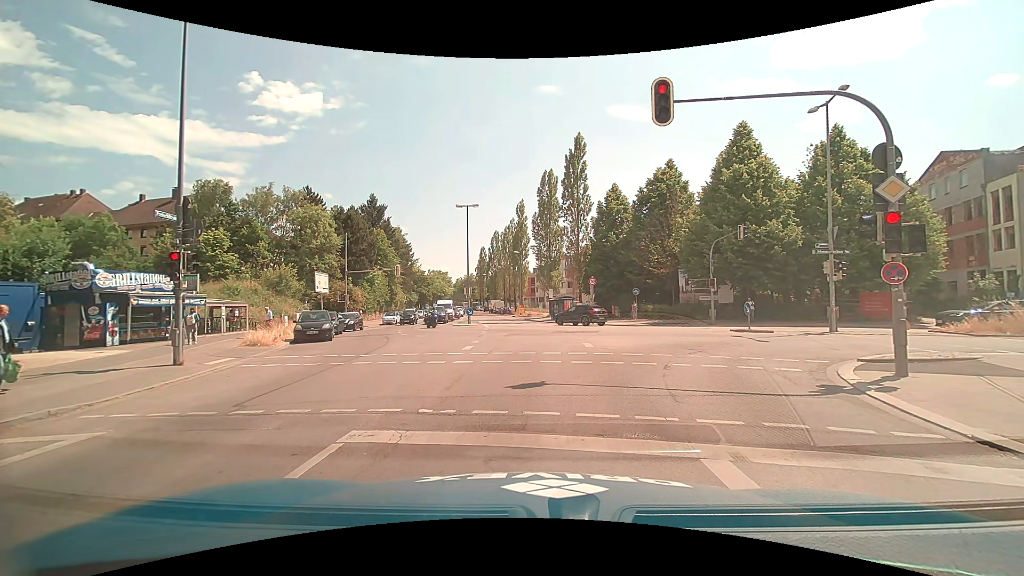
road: tertiary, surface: asphalt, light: Day
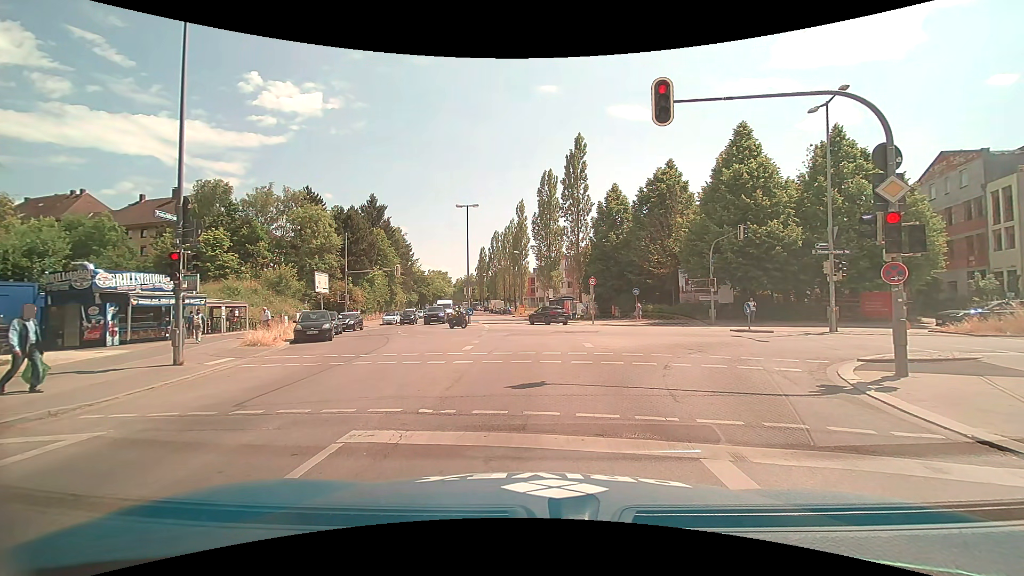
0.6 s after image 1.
(0.0, 0.0) m; 0°
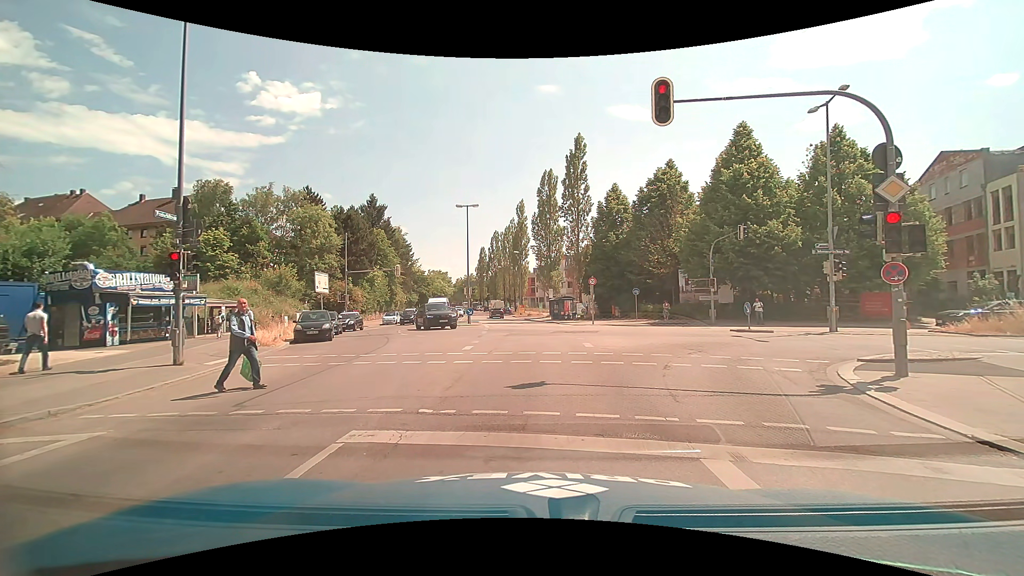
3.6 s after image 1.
(0.0, 0.0) m; 0°
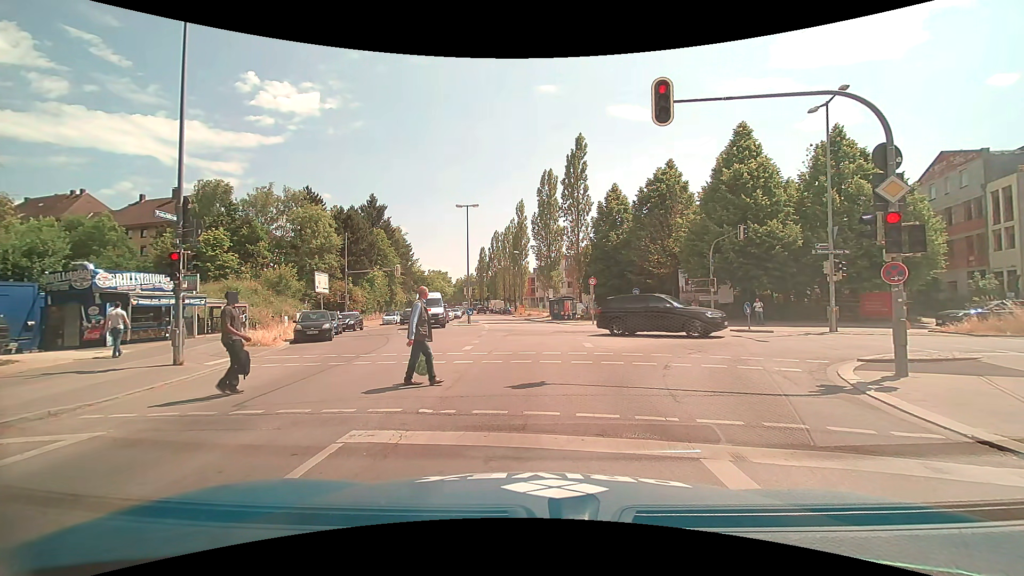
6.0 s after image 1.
(0.0, 0.0) m; 0°
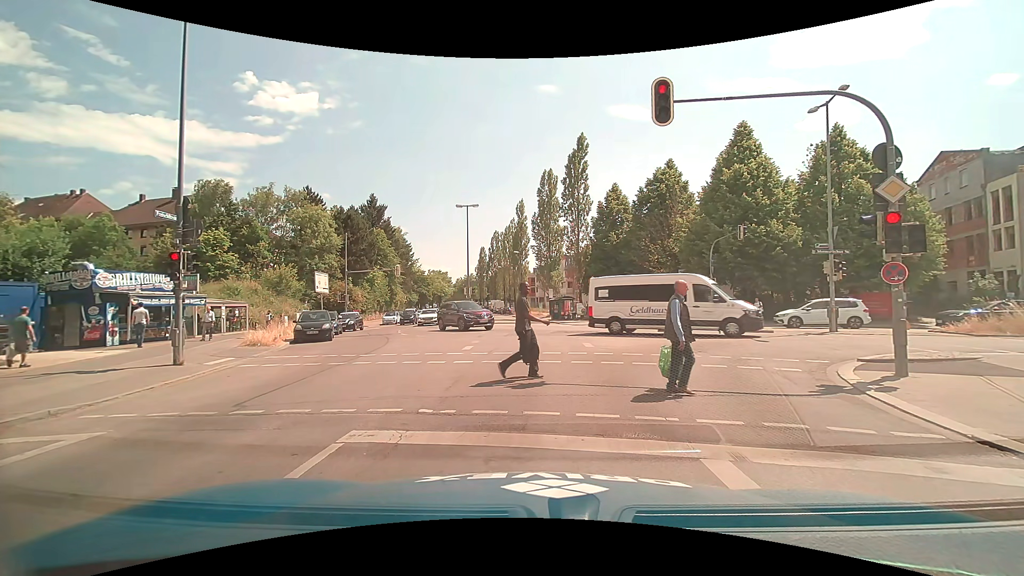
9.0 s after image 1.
(0.0, 0.0) m; 0°
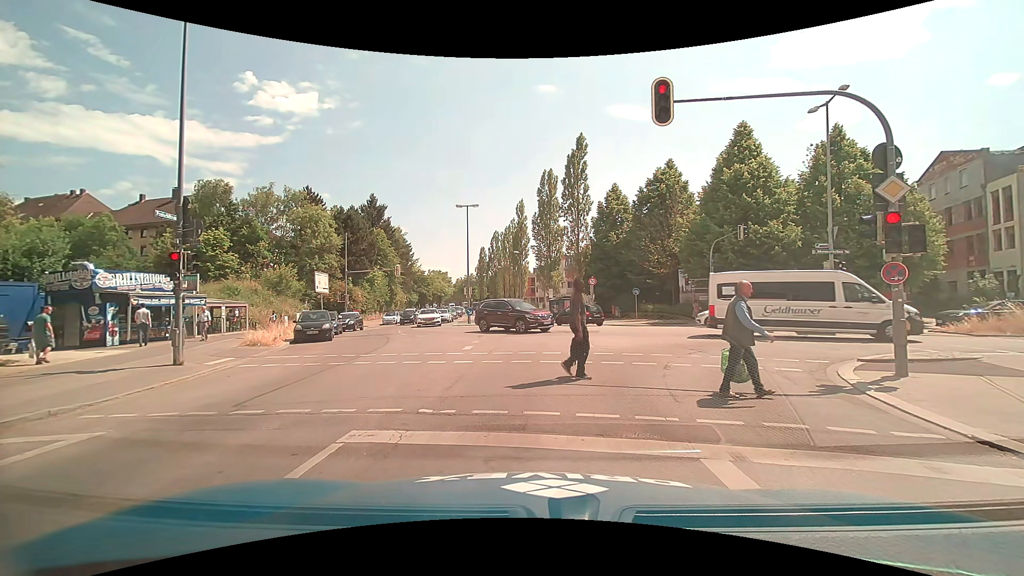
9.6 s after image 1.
(0.0, 0.0) m; 0°
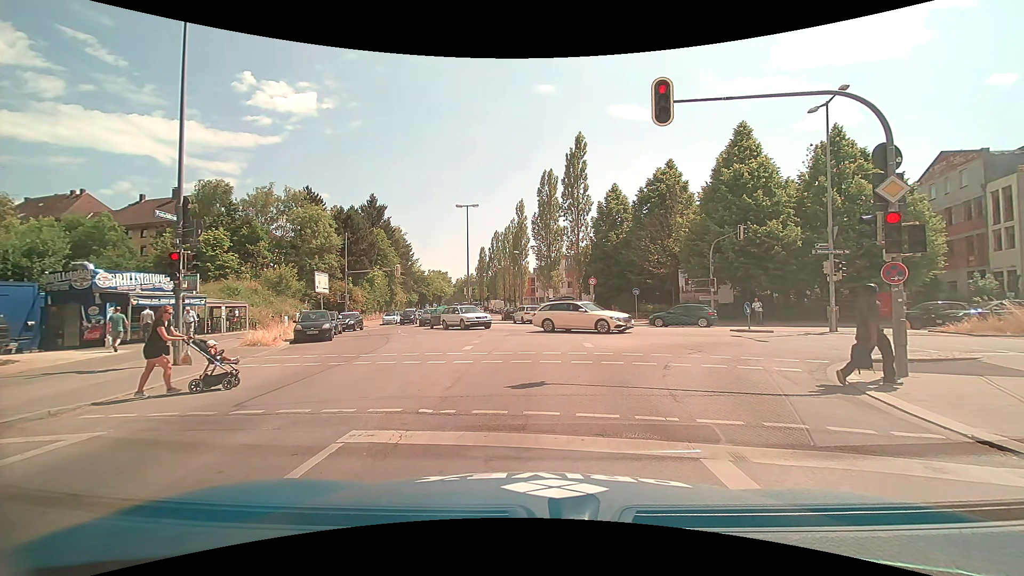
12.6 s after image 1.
(0.0, 0.0) m; 0°
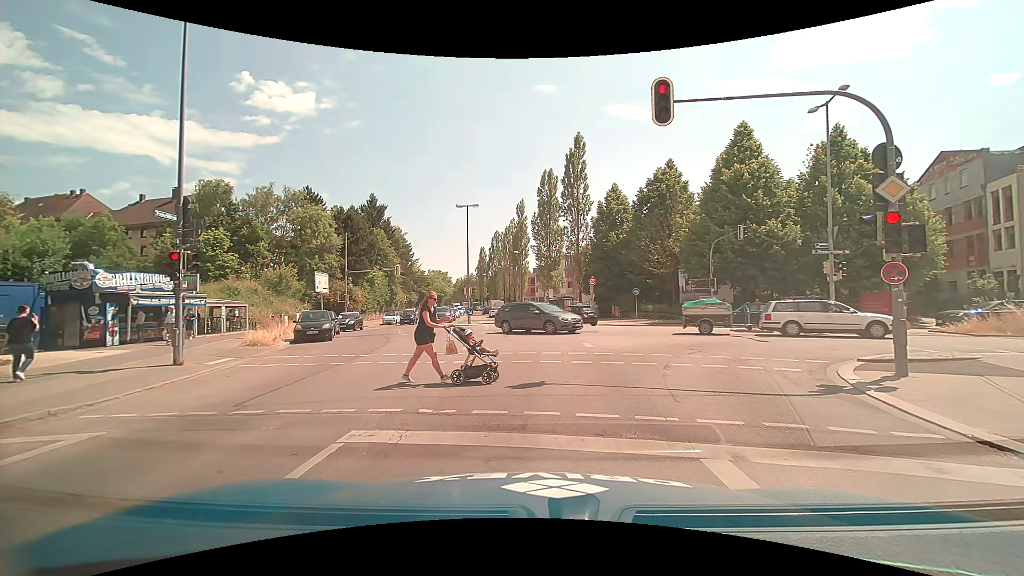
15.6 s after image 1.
(0.0, 0.0) m; 0°
(0, +10) (-1, +20) (-2, +30) (-3, +40) (-5, +50) (-7, +59) (-10, +69) (-12, +79) (-14, +89) (-16, +99) m
